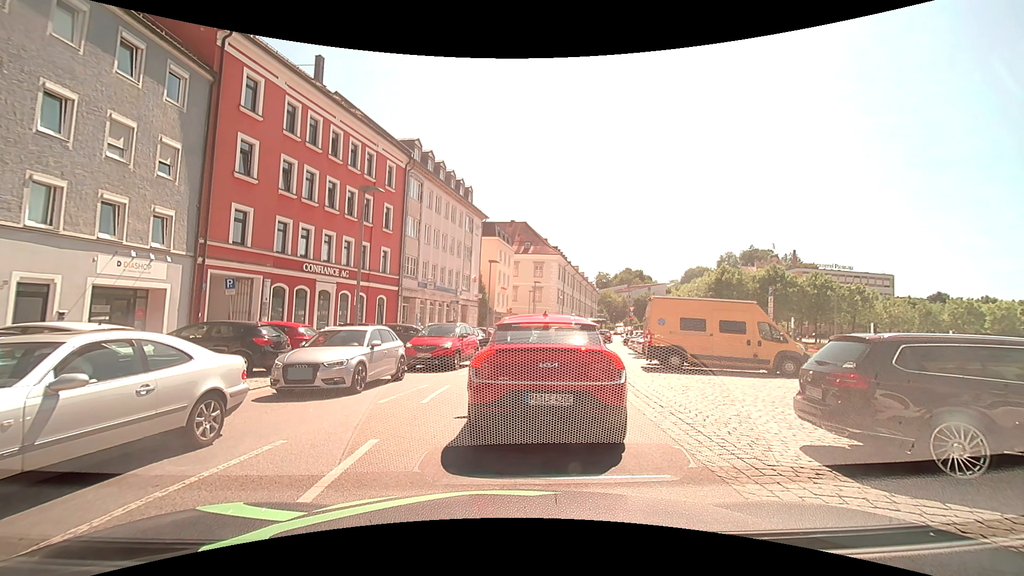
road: tertiary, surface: asphalt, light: Day
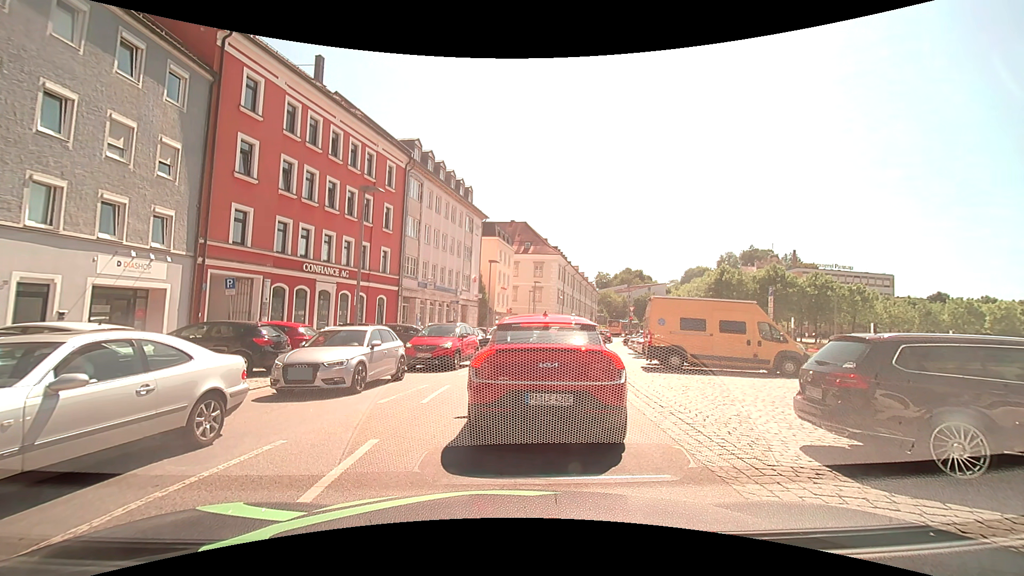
(0.0, 0.0) m; 0°
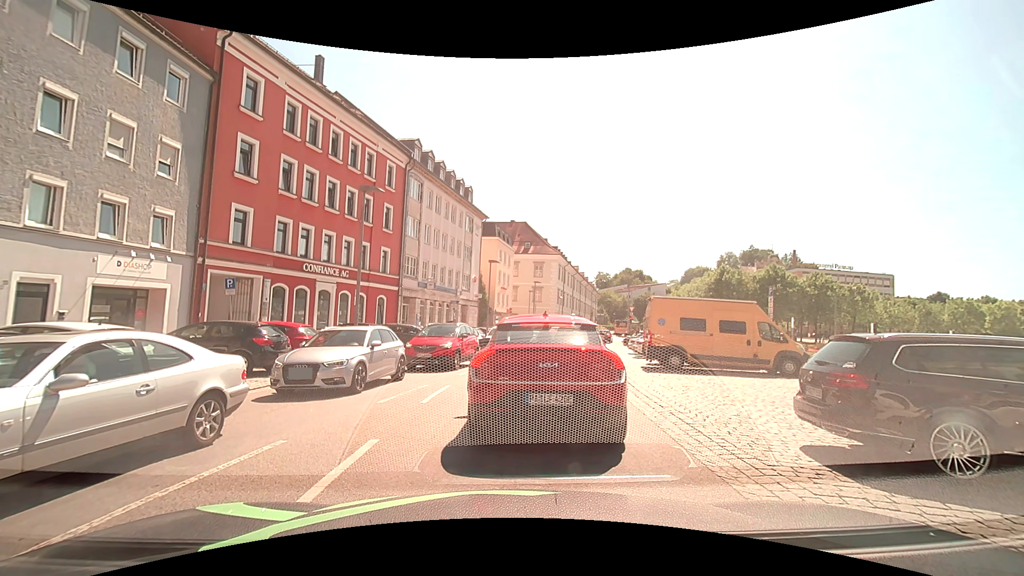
(0.0, 0.0) m; 0°
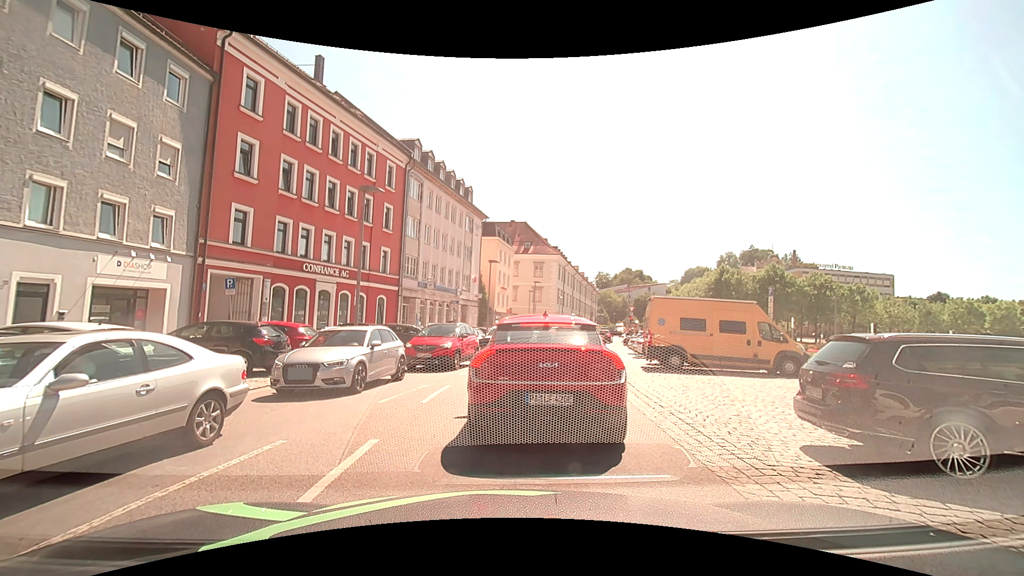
(0.0, 0.0) m; 0°
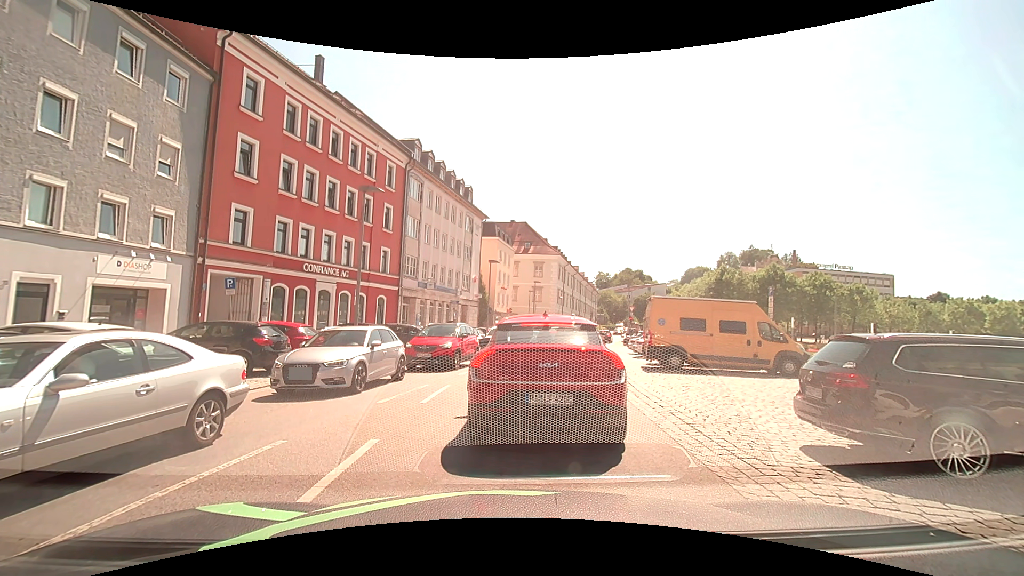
(0.0, 0.0) m; 0°
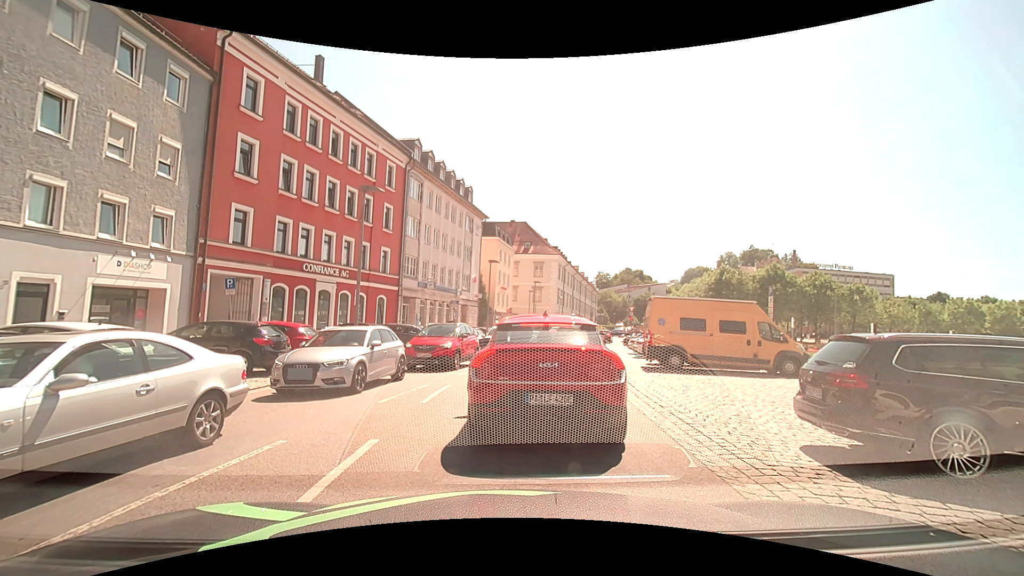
(0.0, 0.0) m; 0°
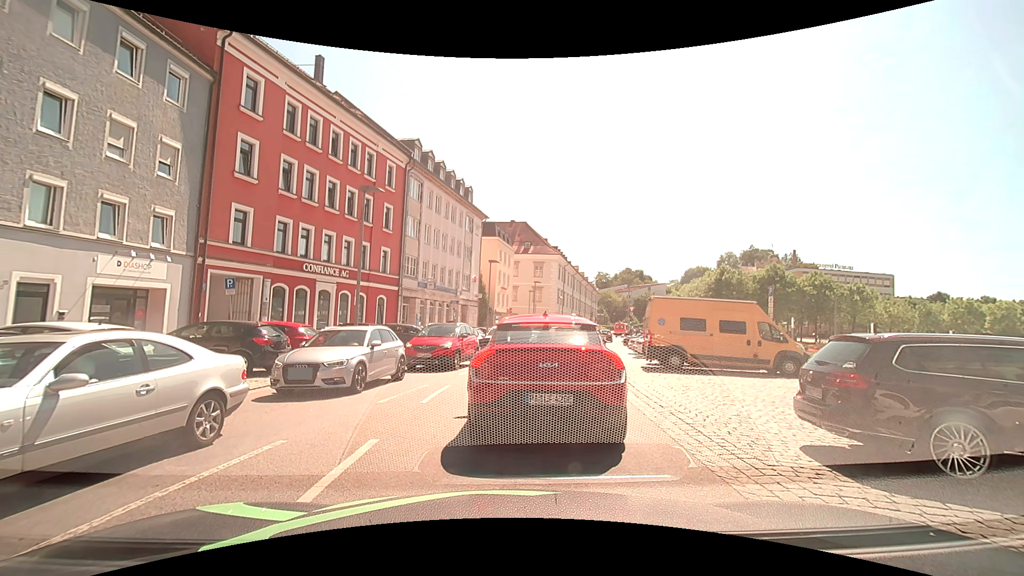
(0.0, 0.0) m; 0°
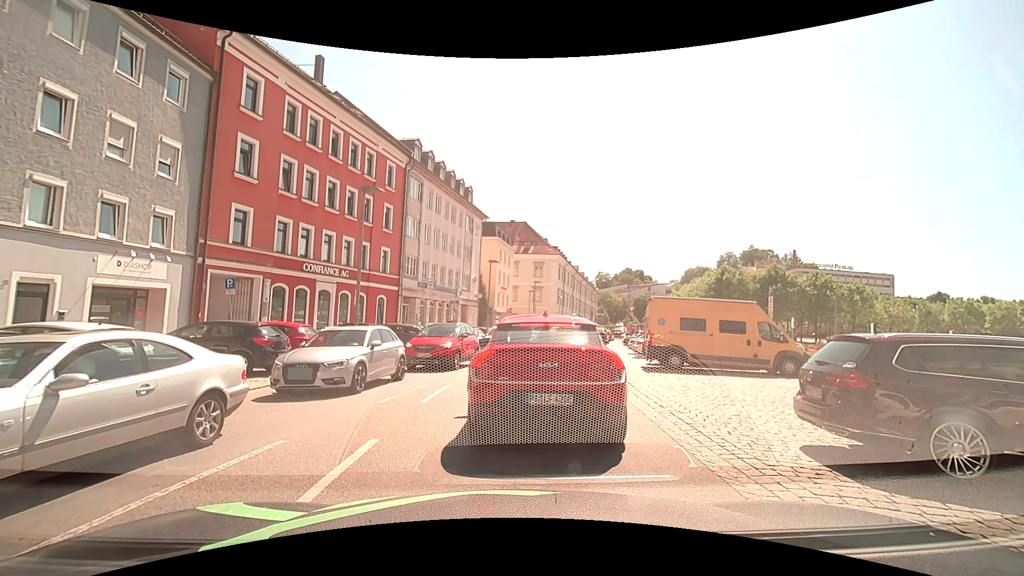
(0.0, 0.0) m; 0°
